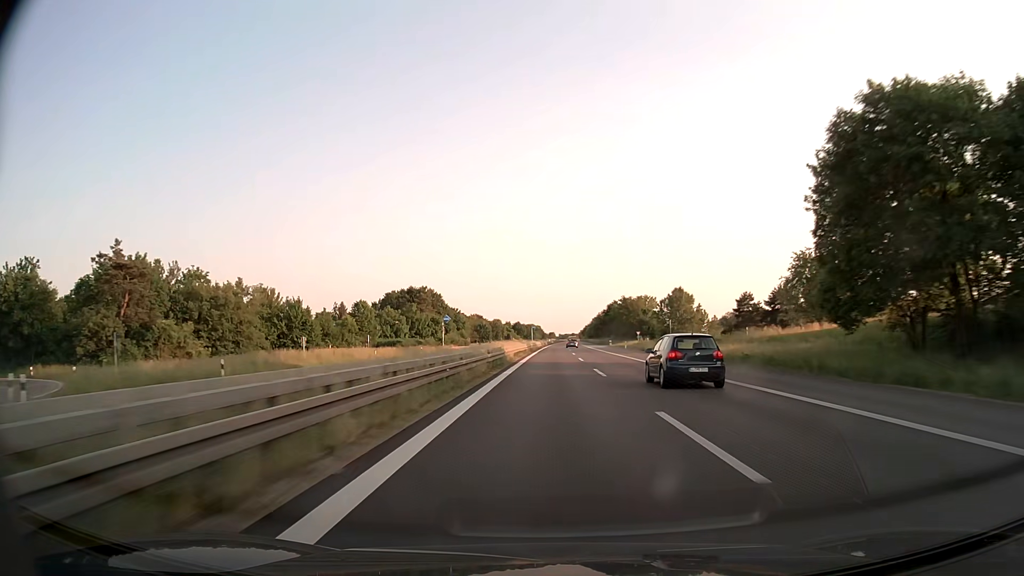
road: trunk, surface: asphalt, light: Day
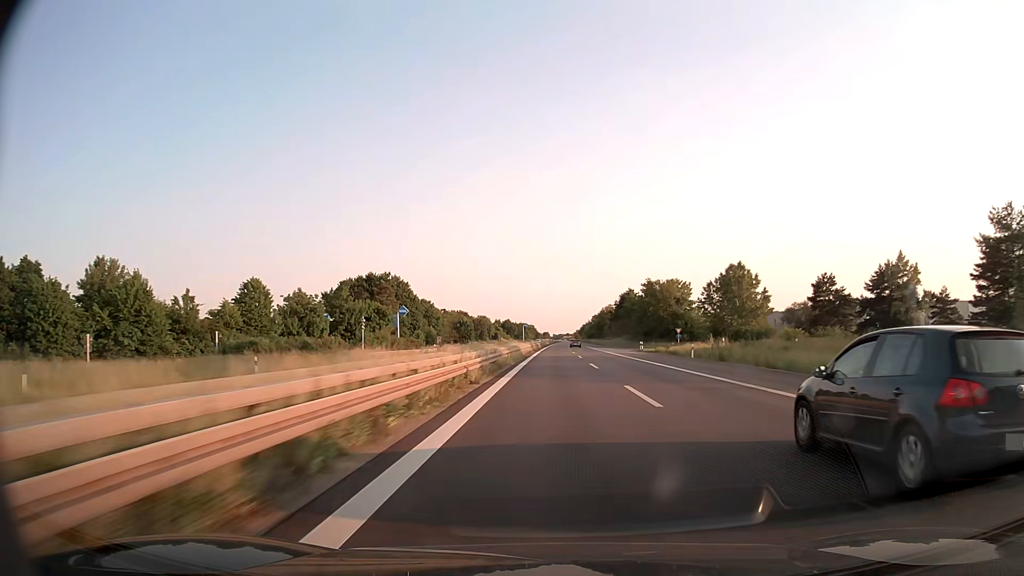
(+0.1, +47.0) m; +1°
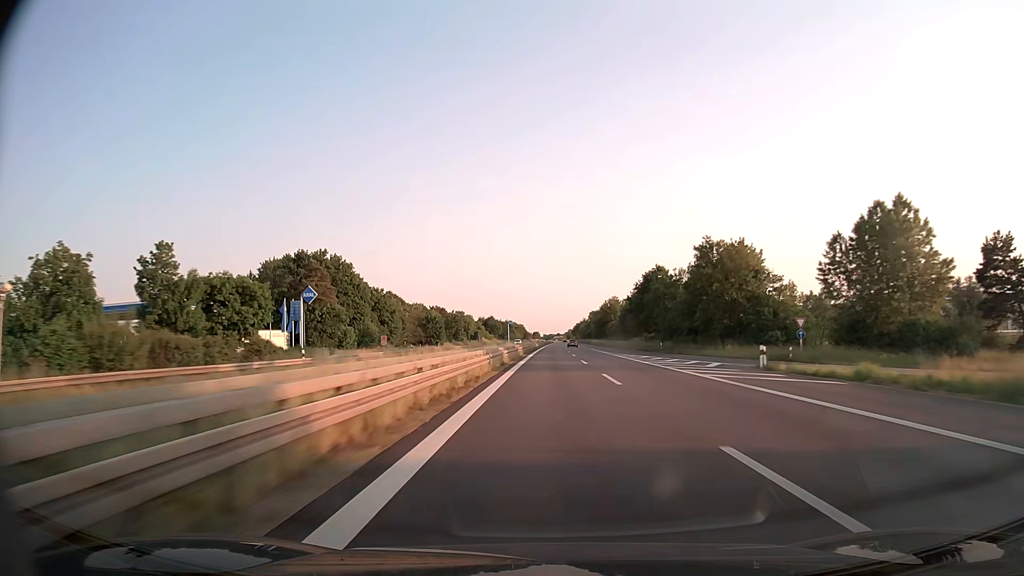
(+0.3, +47.3) m; +1°
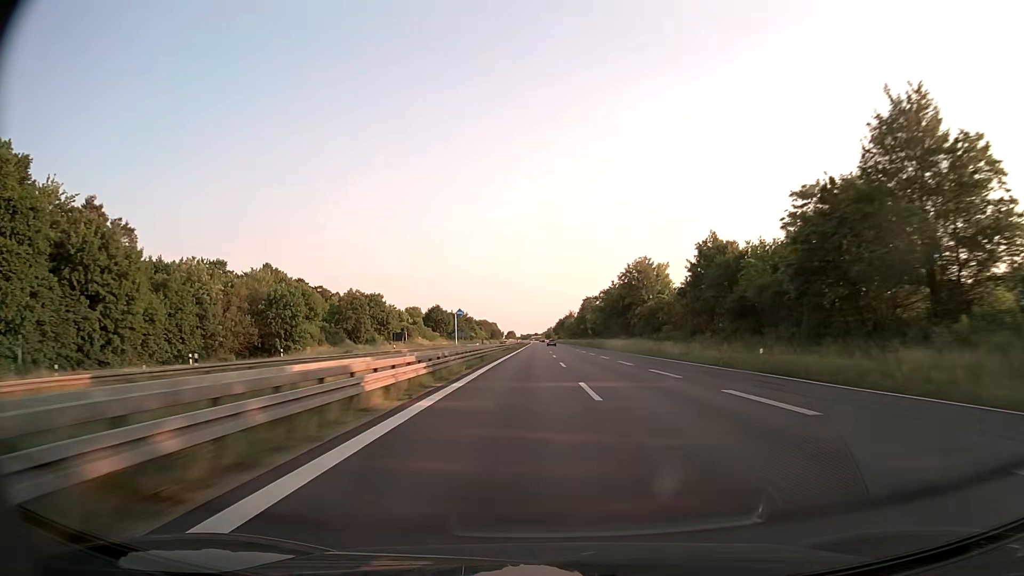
(+1.5, +95.6) m; +2°
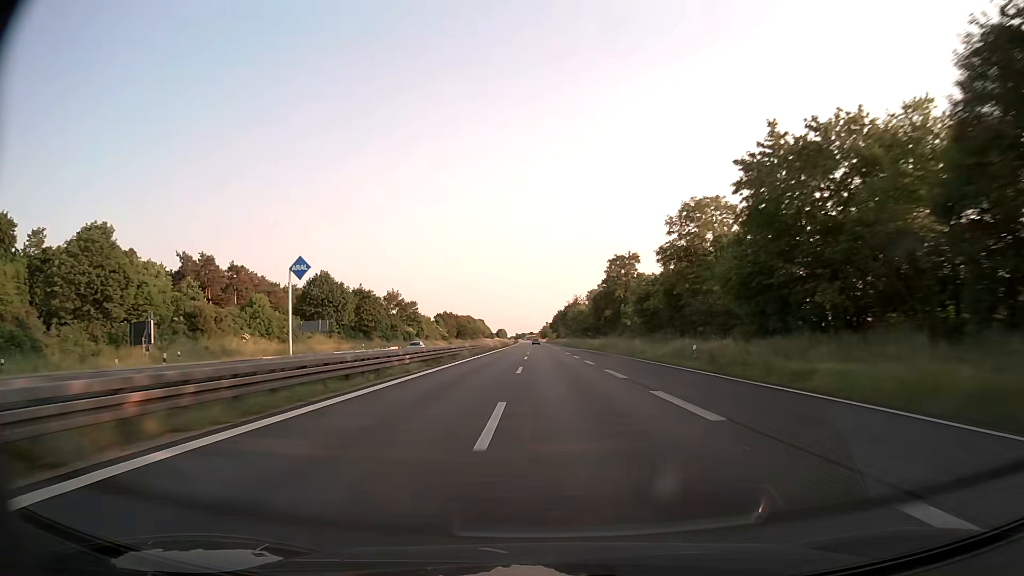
(+1.0, +97.0) m; 0°
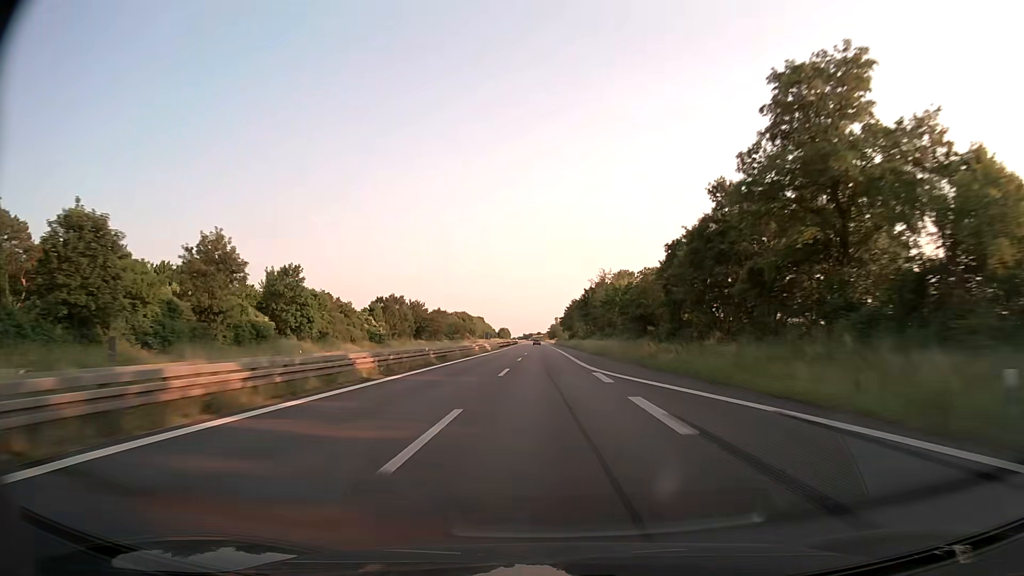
(-0.3, +73.5) m; -1°
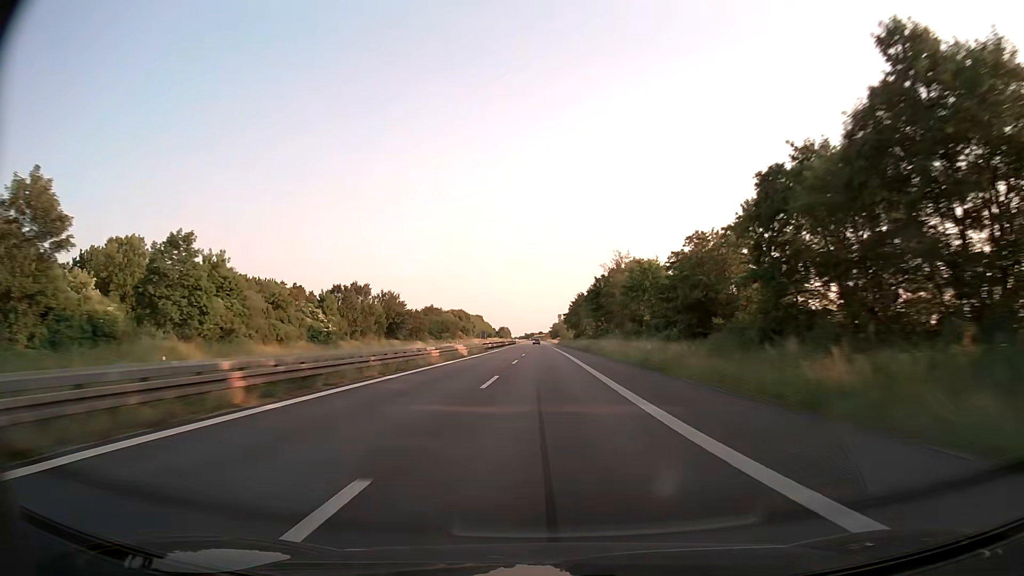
(0.0, +24.6) m; 0°
(0, +10) (0, +20) (0, +30) (0, +40) (0, +50) (0, +60) (-1, +70) (-1, +80) (-1, +90) (-1, +100) m
